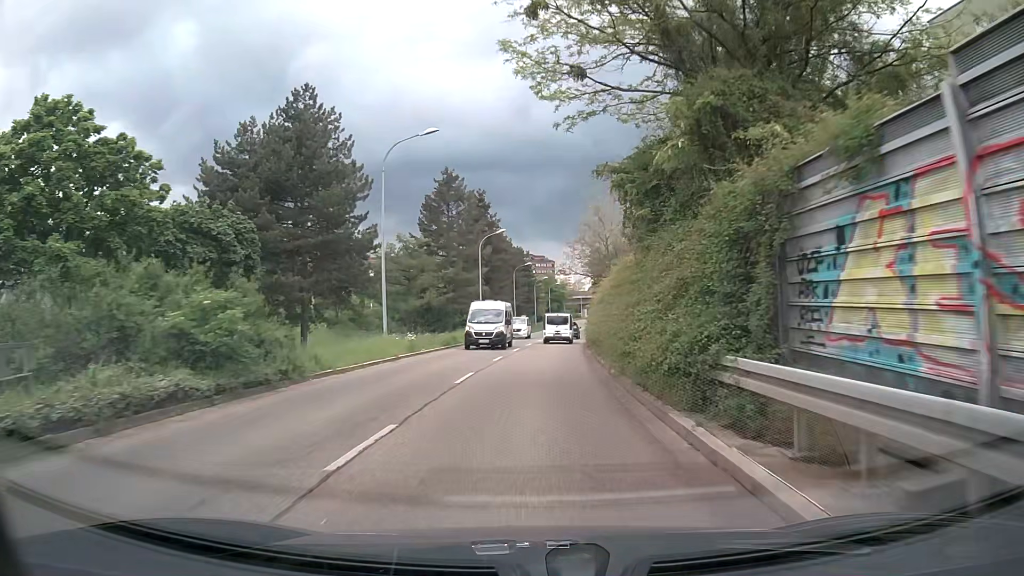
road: tertiary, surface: asphalt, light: Day
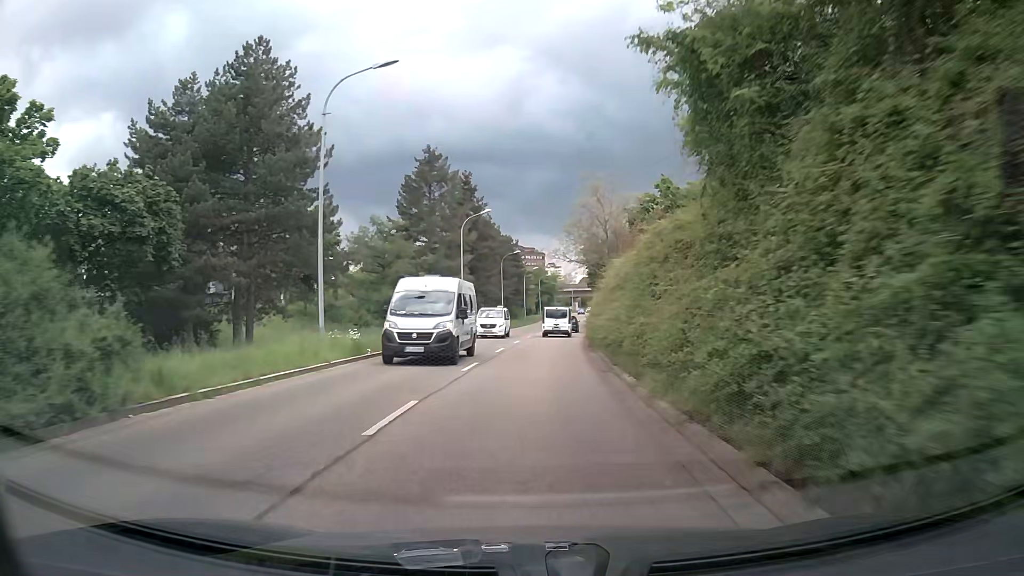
(+0.1, +7.3) m; +1°
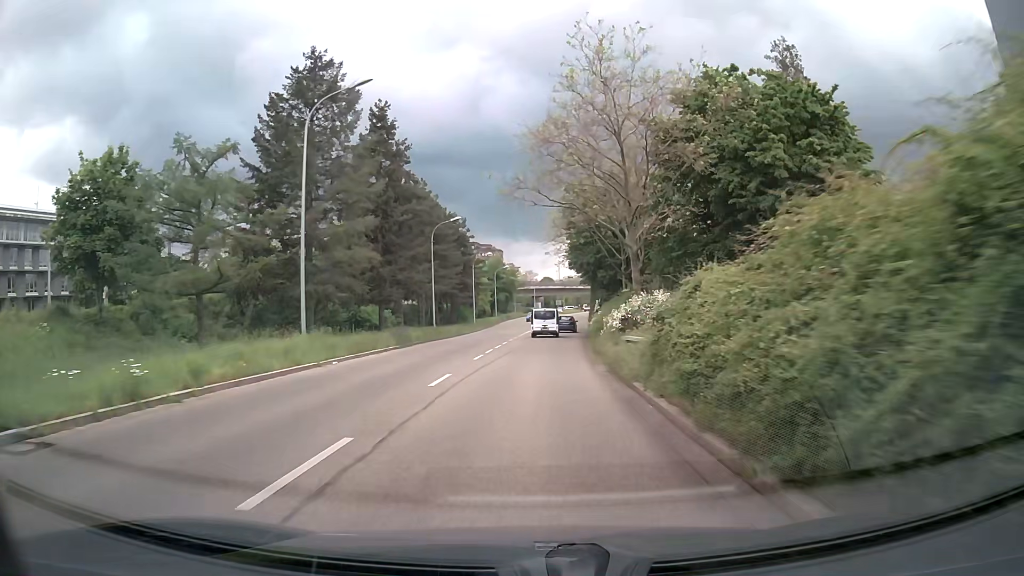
(+0.8, +29.8) m; +4°
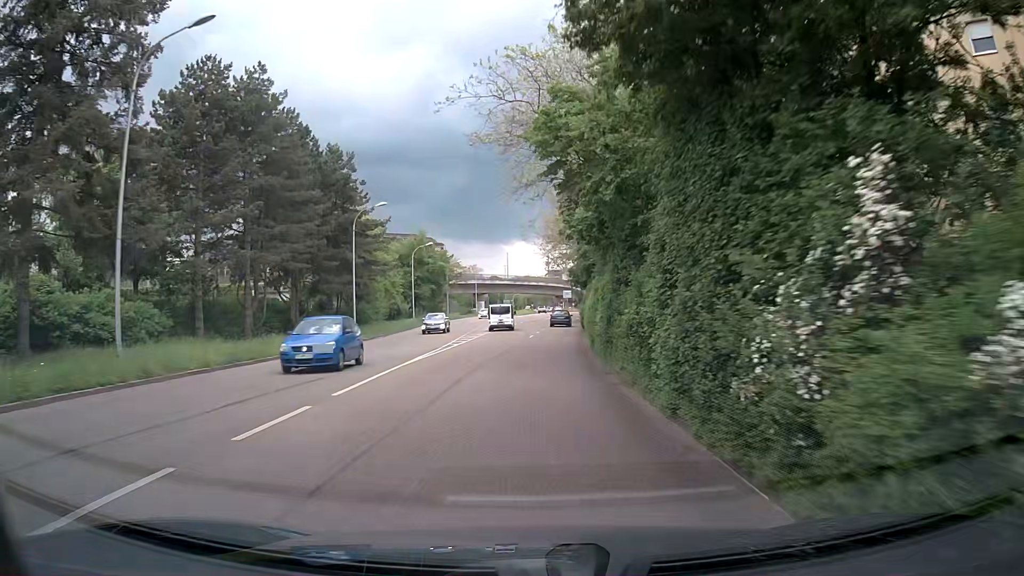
(+1.0, +37.8) m; +3°
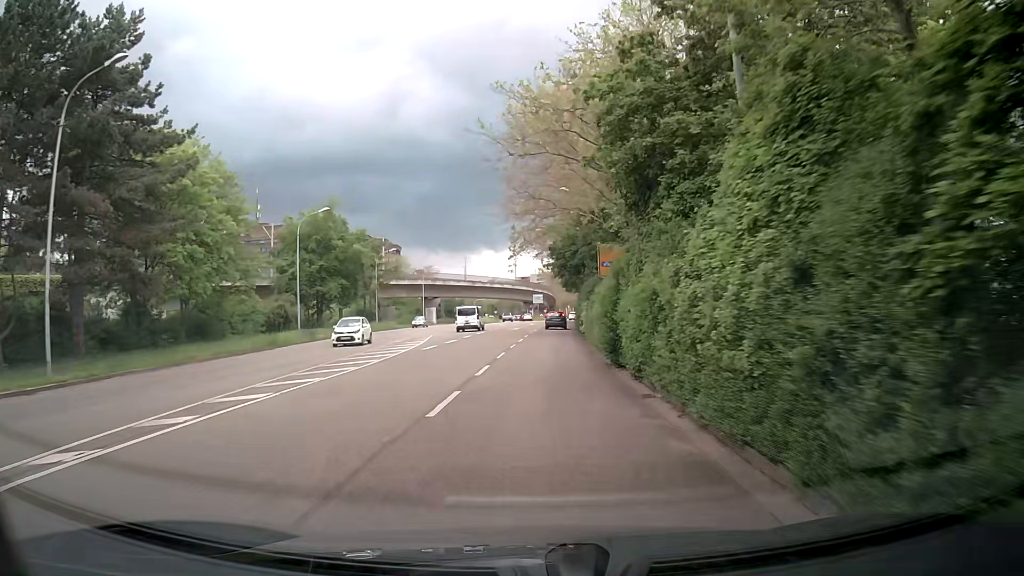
(+1.0, +29.9) m; +4°
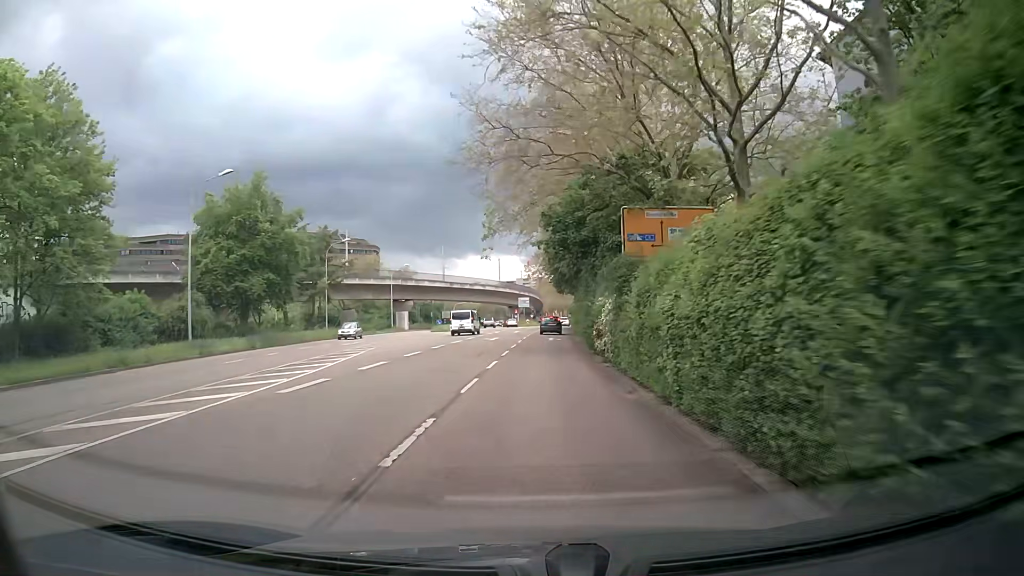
(-0.1, +14.8) m; -1°
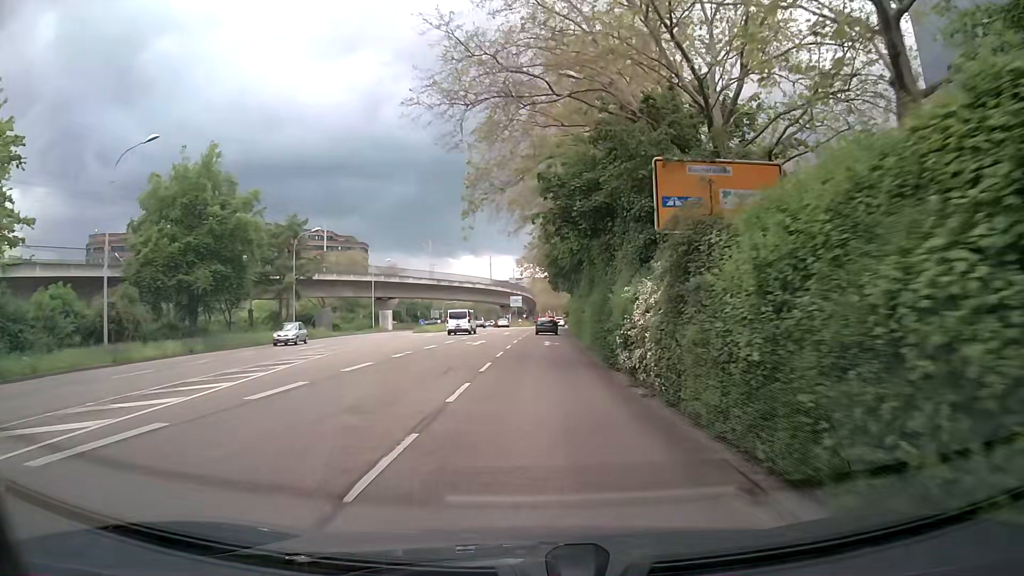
(+0.2, +7.3) m; +2°
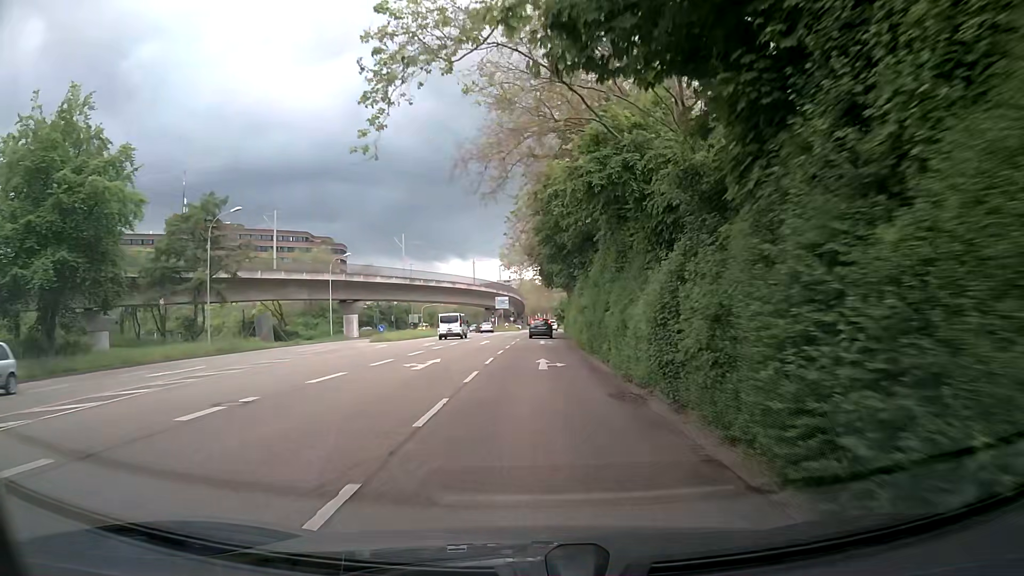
(0.0, +14.3) m; 0°
